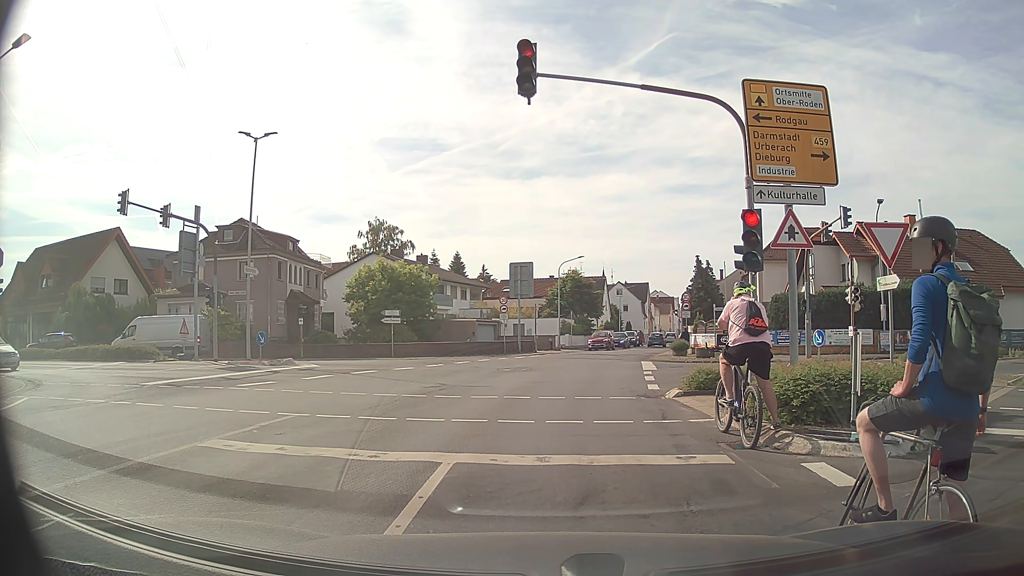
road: tertiary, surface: asphalt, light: Day
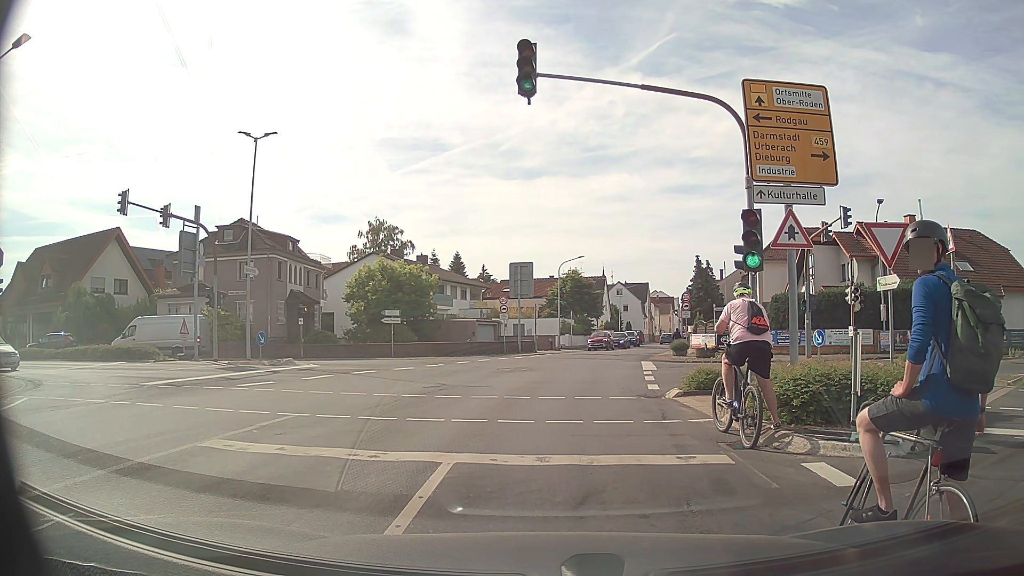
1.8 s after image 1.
(0.0, 0.0) m; 0°
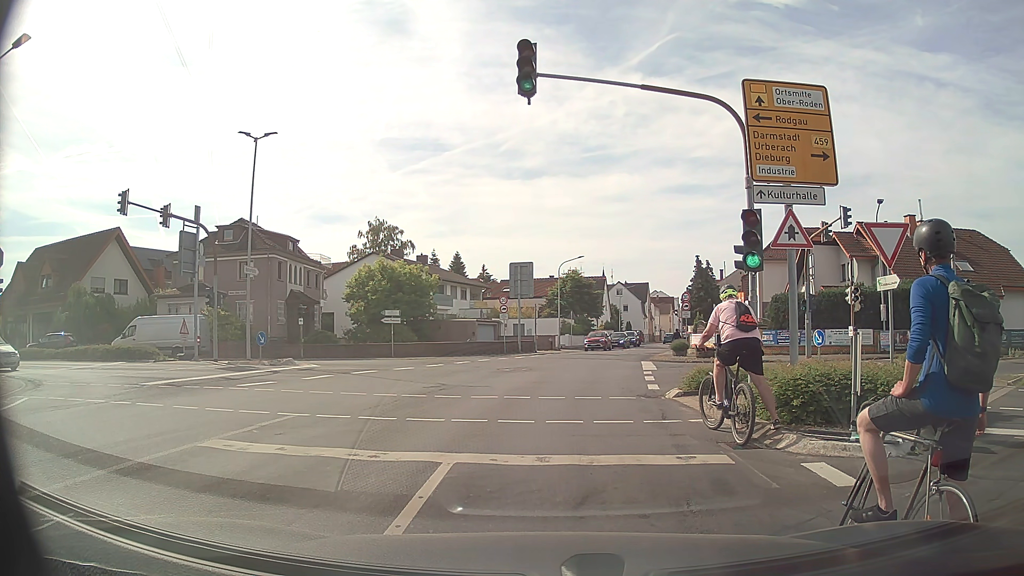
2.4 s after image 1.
(0.0, 0.0) m; 0°
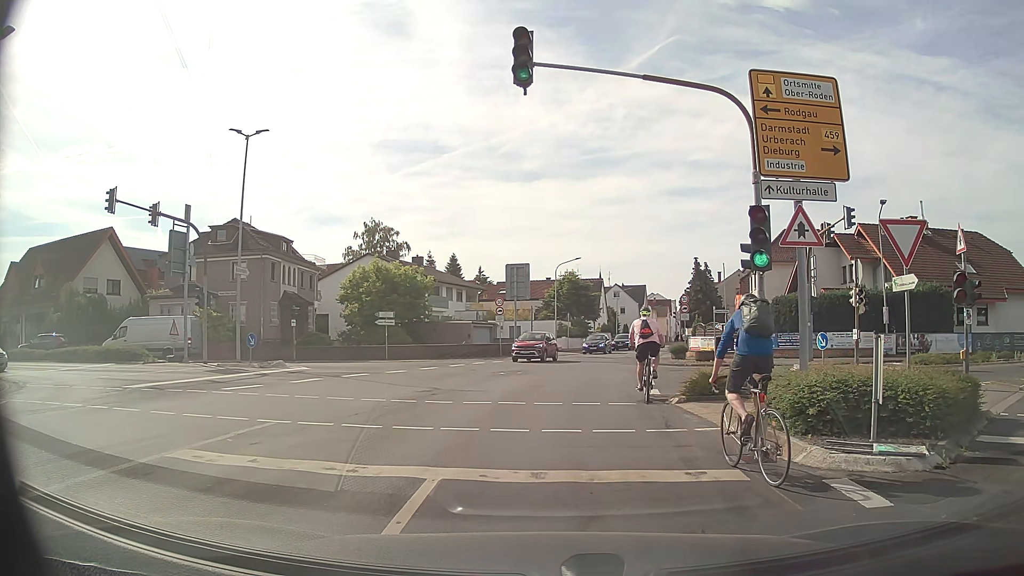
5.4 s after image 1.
(0.0, +0.7) m; 0°
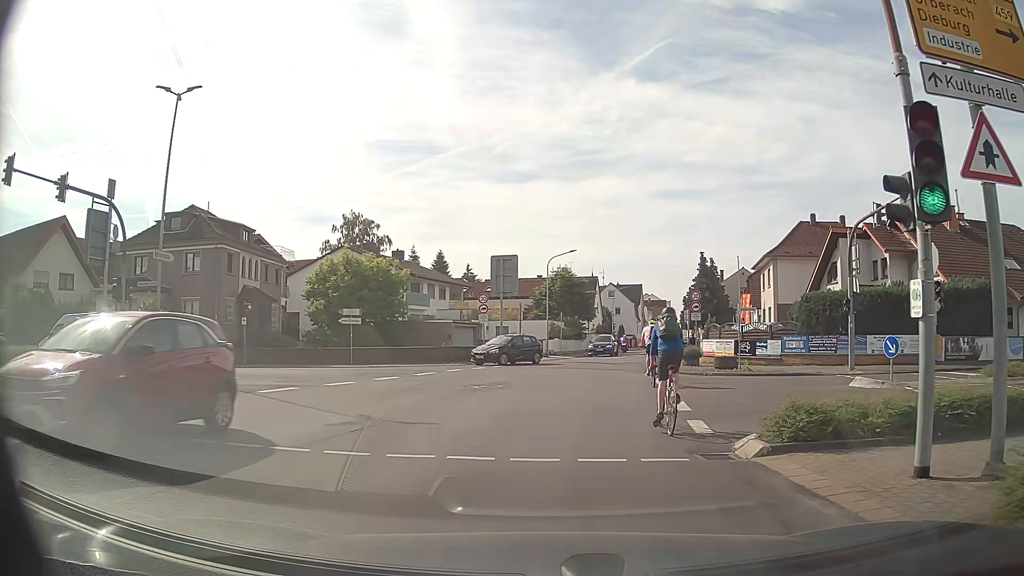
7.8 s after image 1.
(+0.3, +6.1) m; +3°
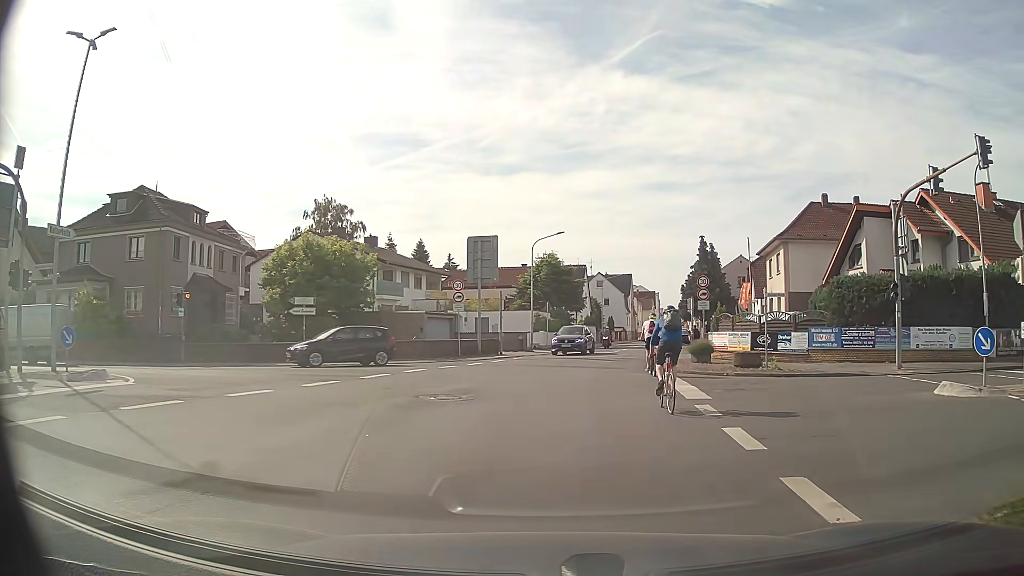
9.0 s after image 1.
(0.0, +5.4) m; +1°
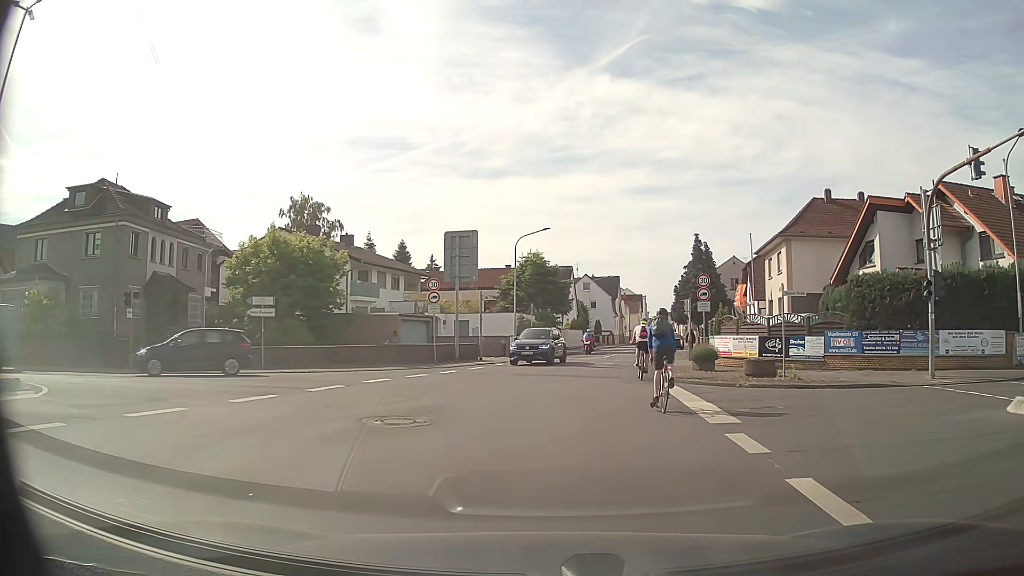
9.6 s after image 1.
(0.0, +3.3) m; +1°
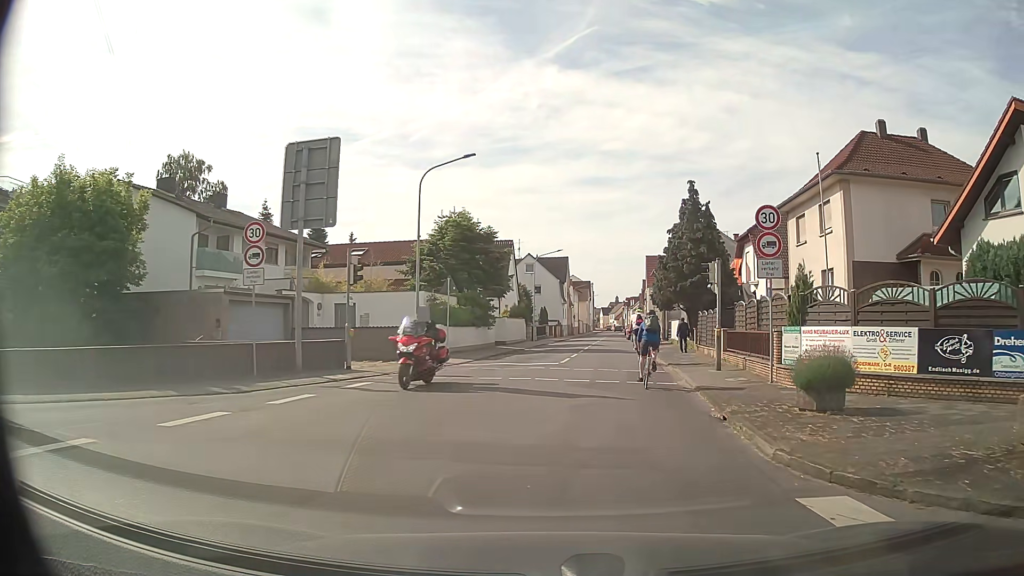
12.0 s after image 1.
(+0.7, +15.5) m; +5°
(0, +10) (+1, +20) (+2, +30) (+3, +40) (+4, +50) (+5, +60) (+7, +70) (+8, +80) (+9, +90) (+10, +99) m
